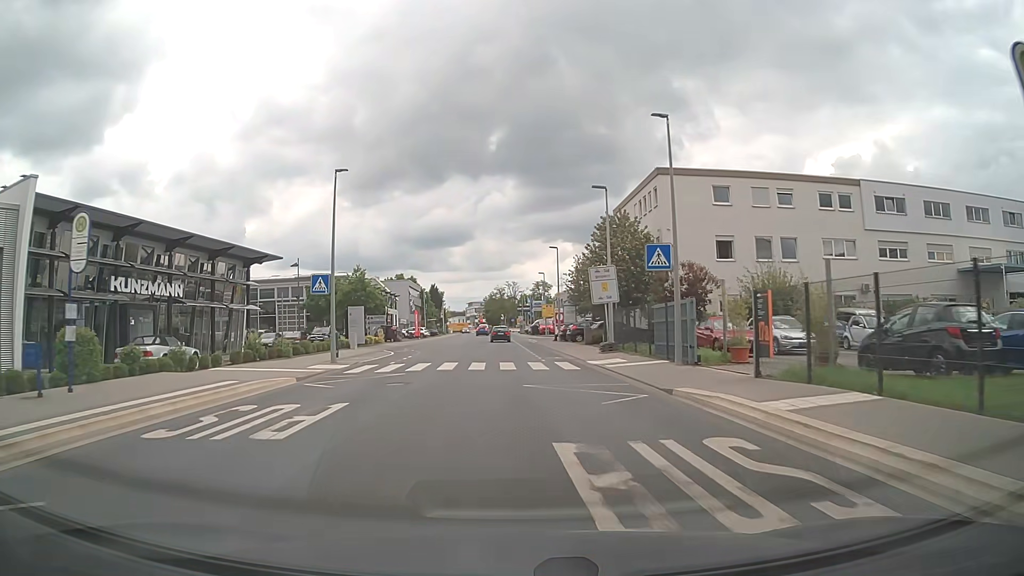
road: tertiary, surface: asphalt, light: Day
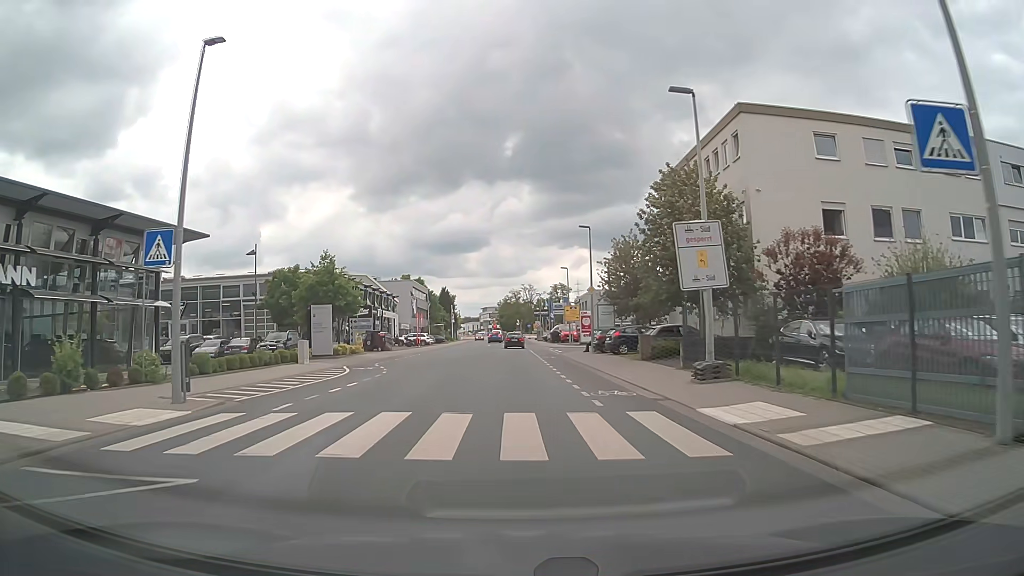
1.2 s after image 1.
(-0.2, +14.1) m; -2°
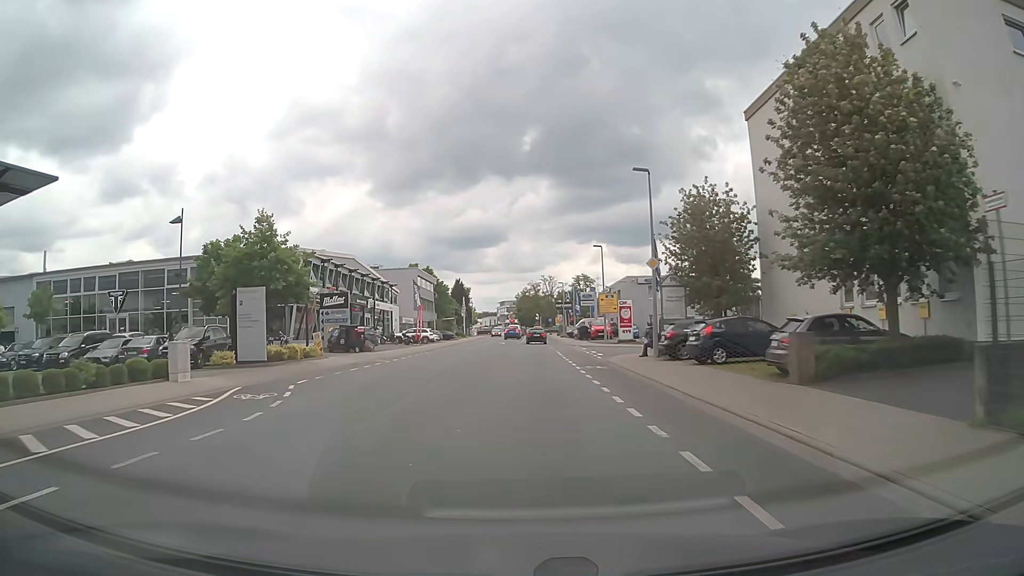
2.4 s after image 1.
(-0.1, +14.1) m; -1°
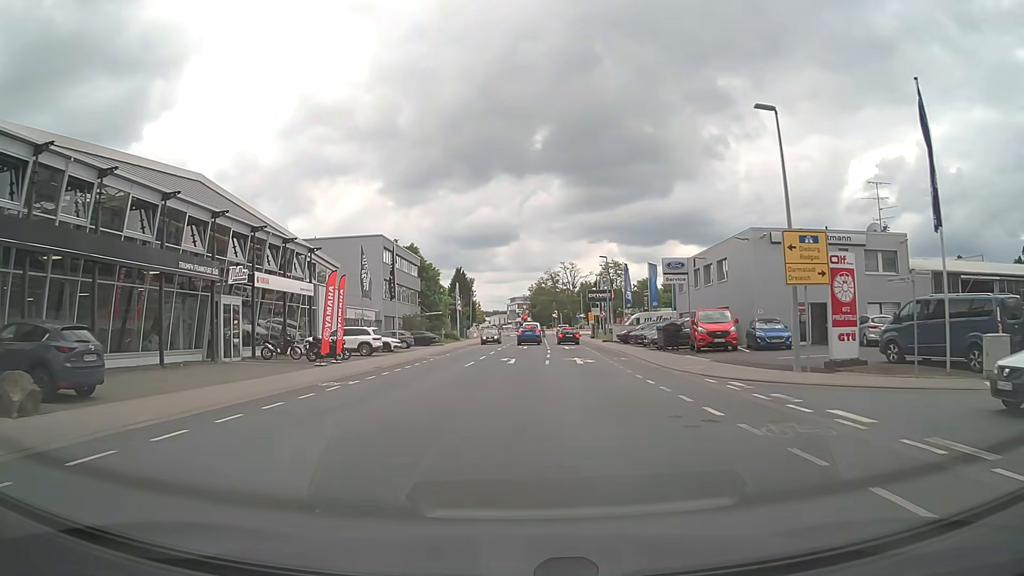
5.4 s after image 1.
(-0.7, +34.4) m; -1°
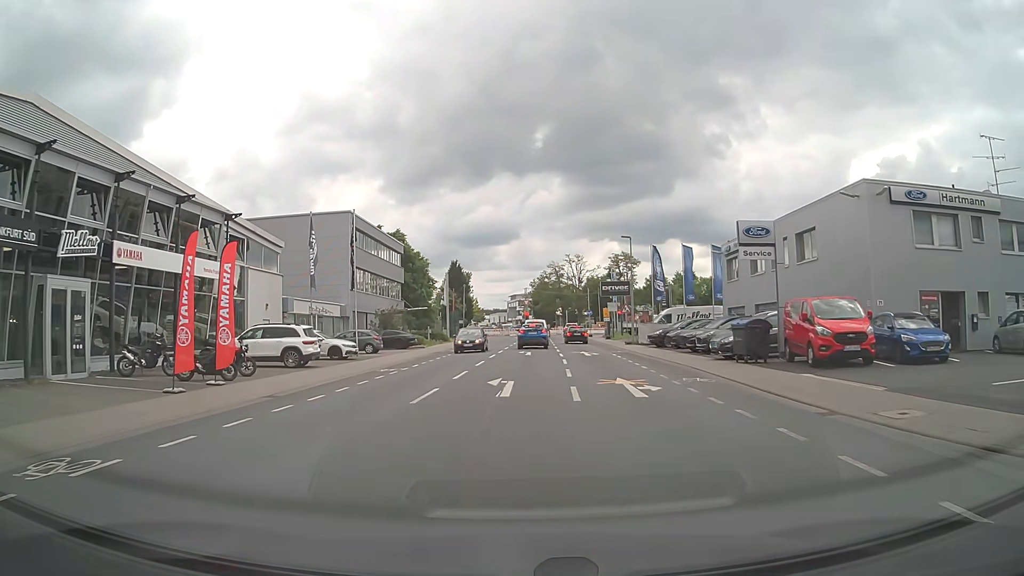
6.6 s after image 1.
(0.0, +12.7) m; 0°
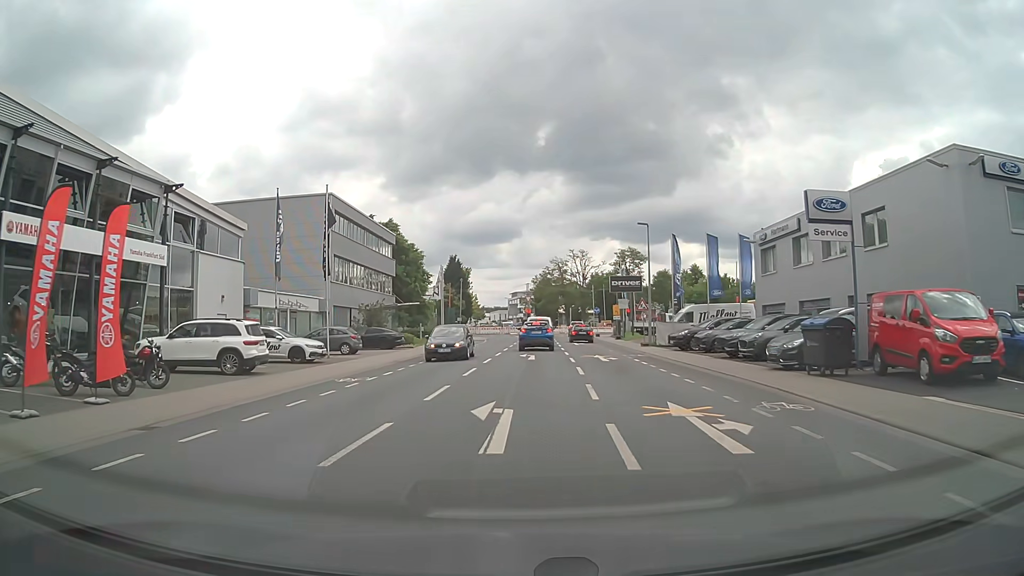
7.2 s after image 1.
(0.0, +5.8) m; 0°
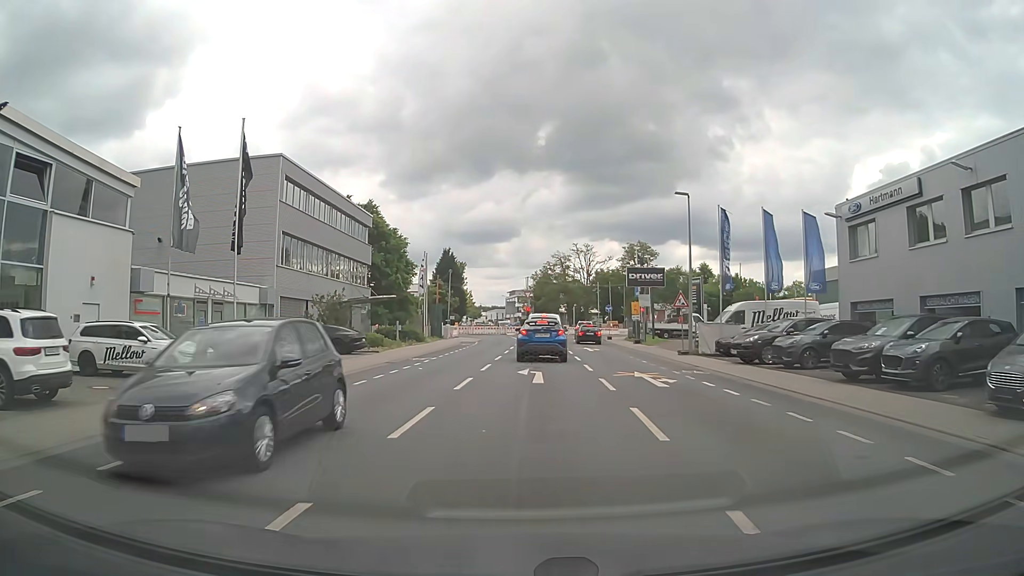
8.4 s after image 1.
(0.0, +10.3) m; 0°
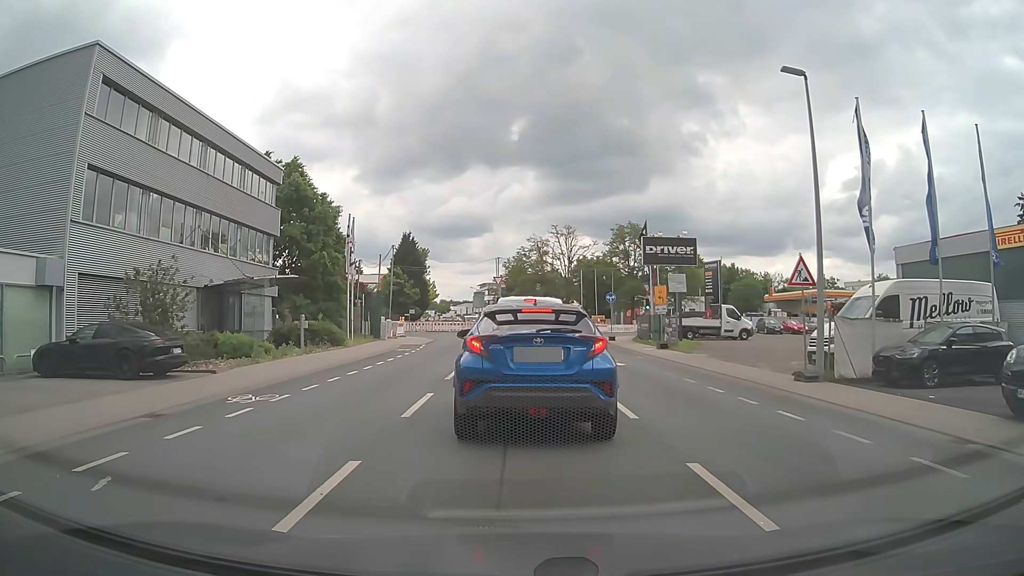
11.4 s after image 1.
(+0.3, +15.8) m; +2°
